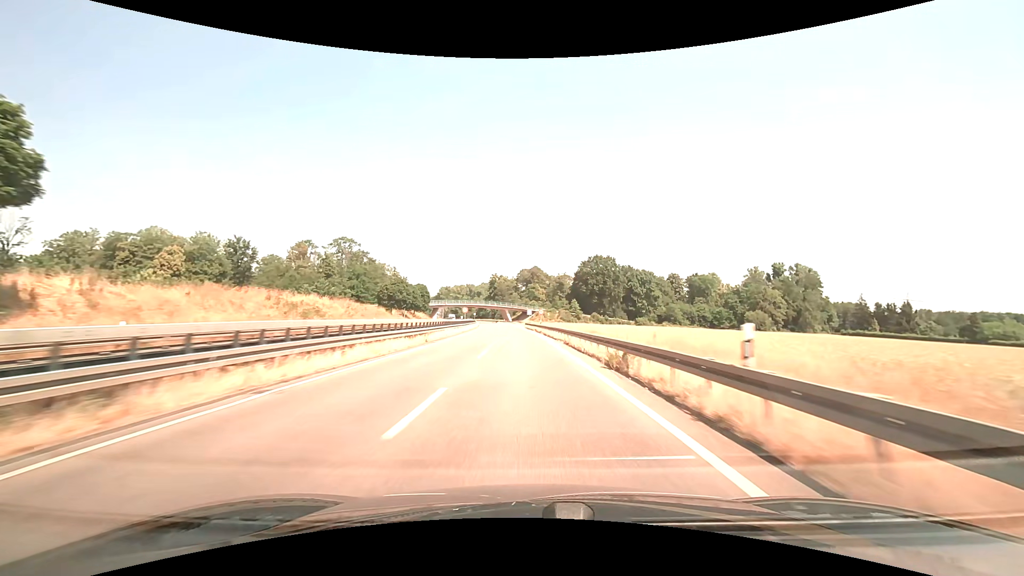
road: trunk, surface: asphalt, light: Day
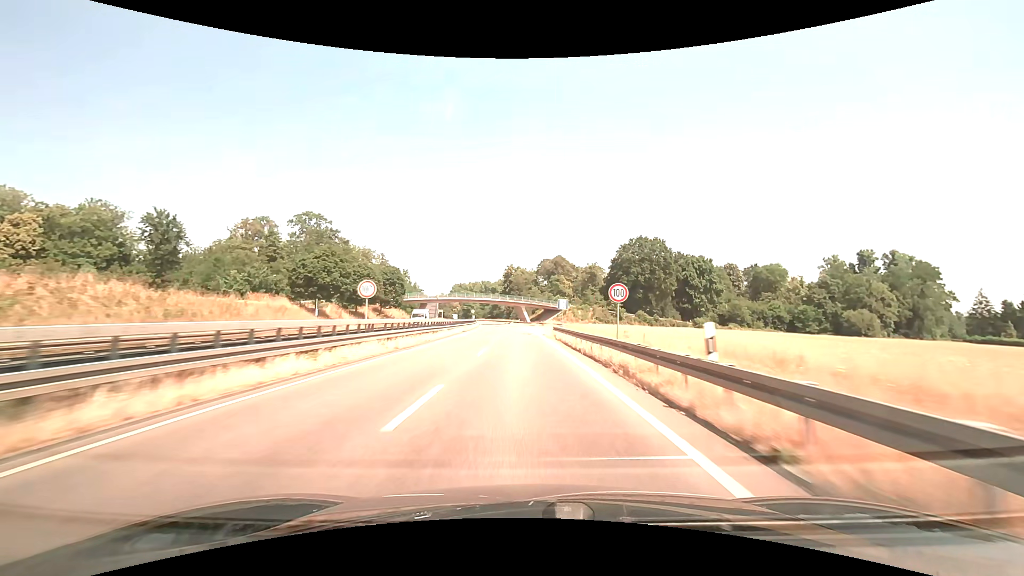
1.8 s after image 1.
(-0.9, +47.0) m; -2°
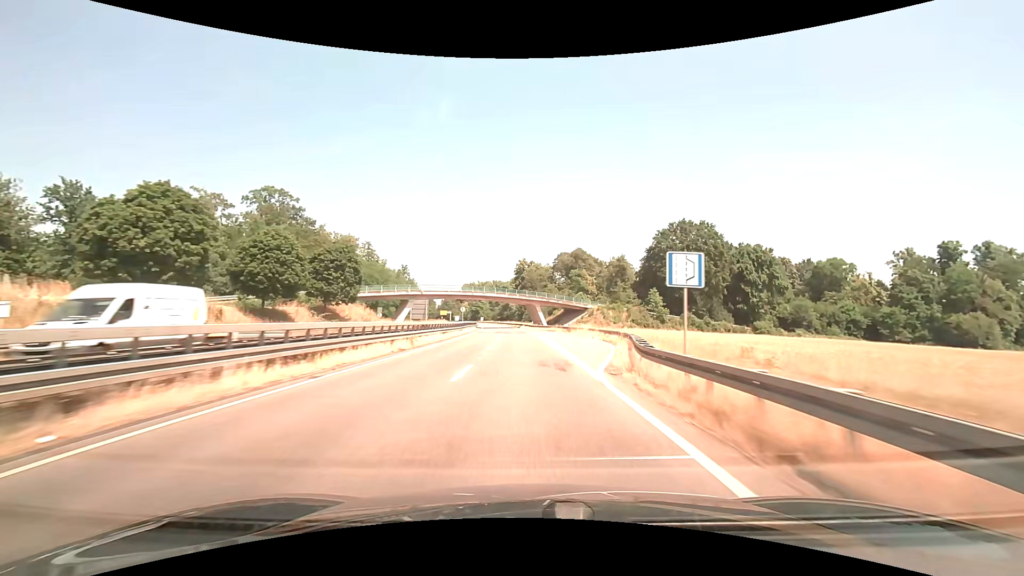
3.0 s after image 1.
(-0.5, +30.5) m; -2°
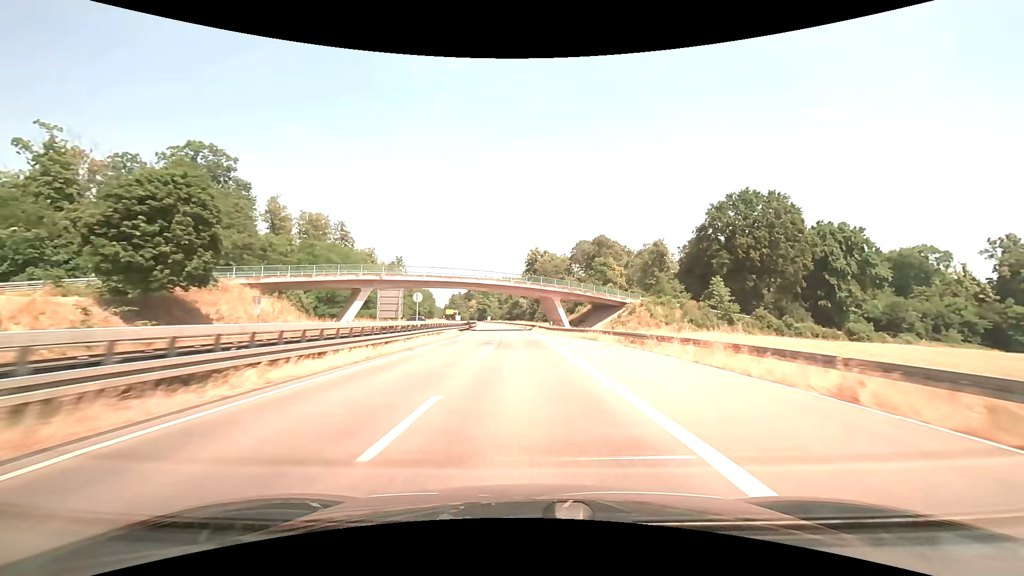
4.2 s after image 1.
(-0.3, +30.3) m; -1°
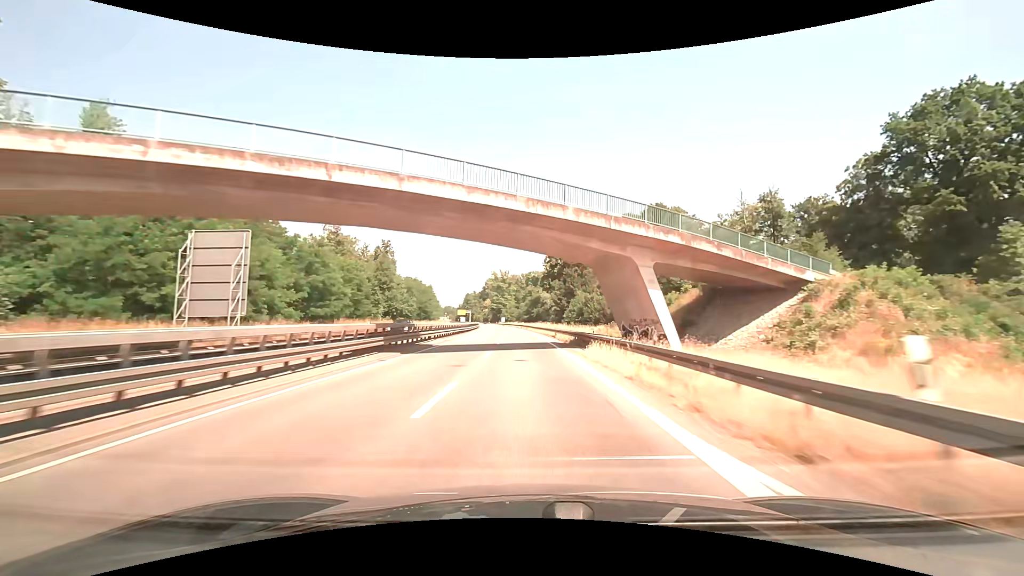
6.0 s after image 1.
(-1.0, +45.6) m; -2°
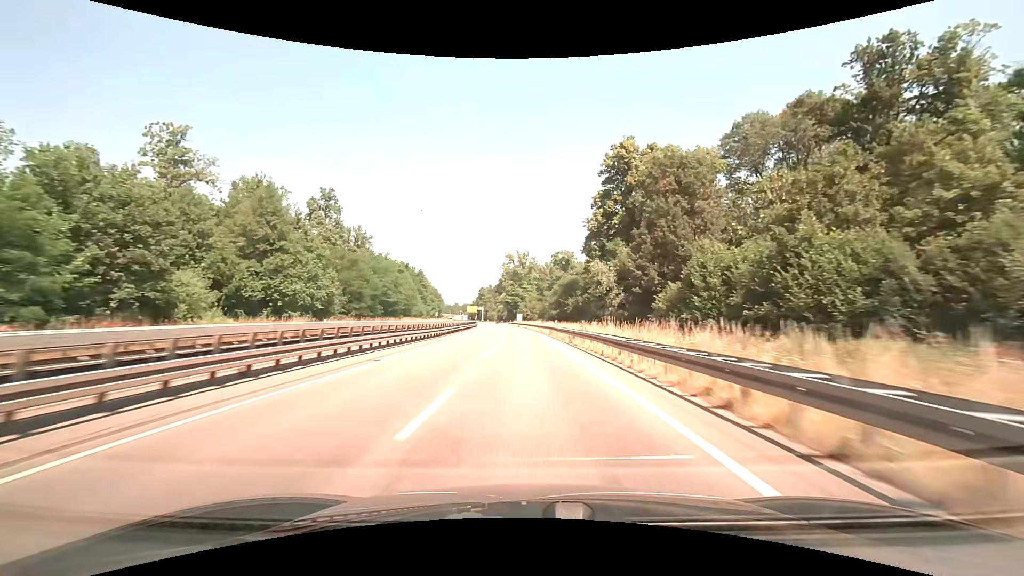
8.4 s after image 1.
(-1.5, +60.9) m; -3°
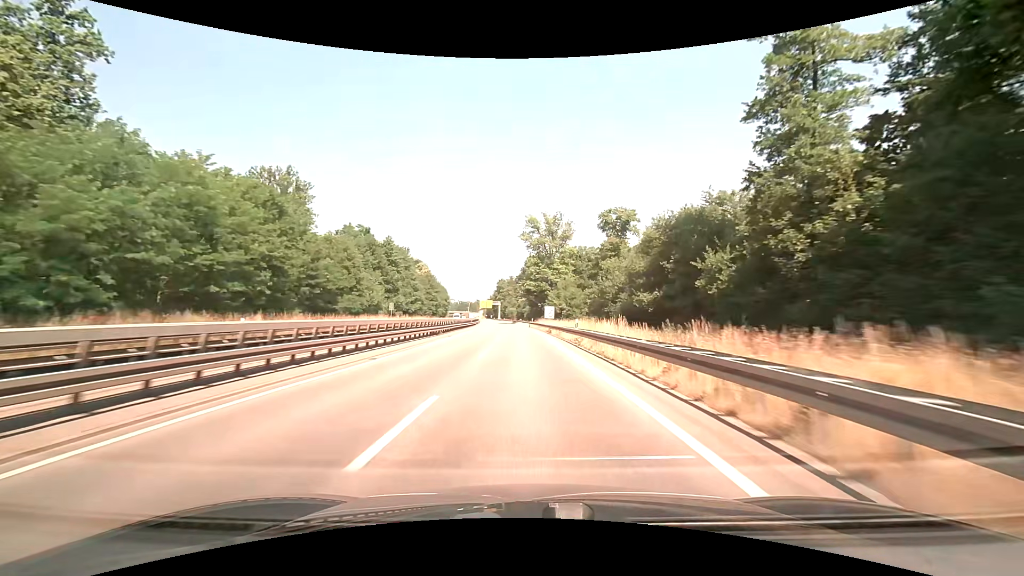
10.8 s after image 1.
(-1.4, +60.7) m; -3°
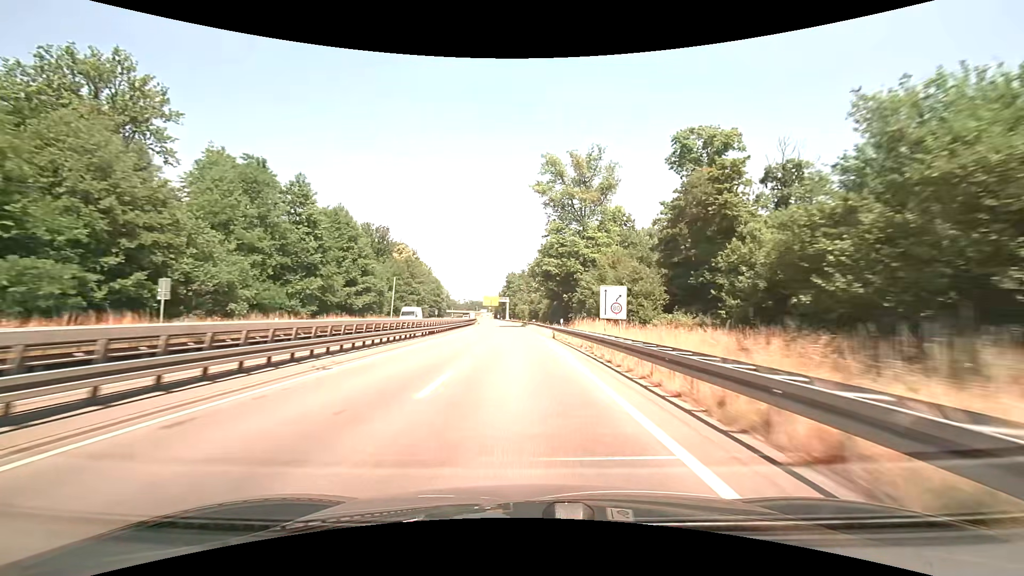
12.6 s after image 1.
(-0.6, +43.4) m; -2°
(0, +10) (0, +20) (0, +30) (-1, +40) (-1, +50) (-2, +60) (-2, +70) (-3, +80) (-3, +90) (-4, +100) m
